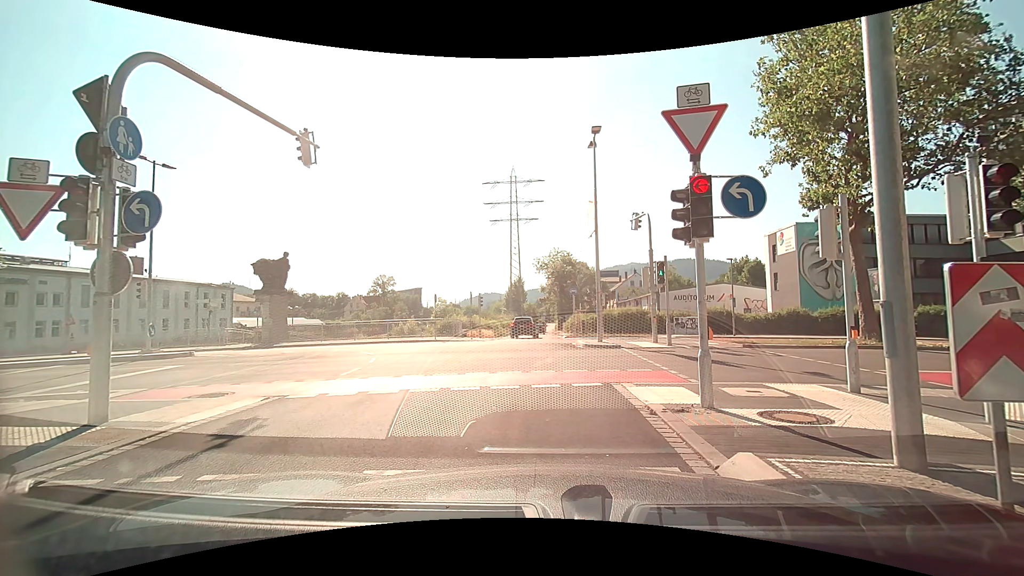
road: trunk_link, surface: asphalt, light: Day
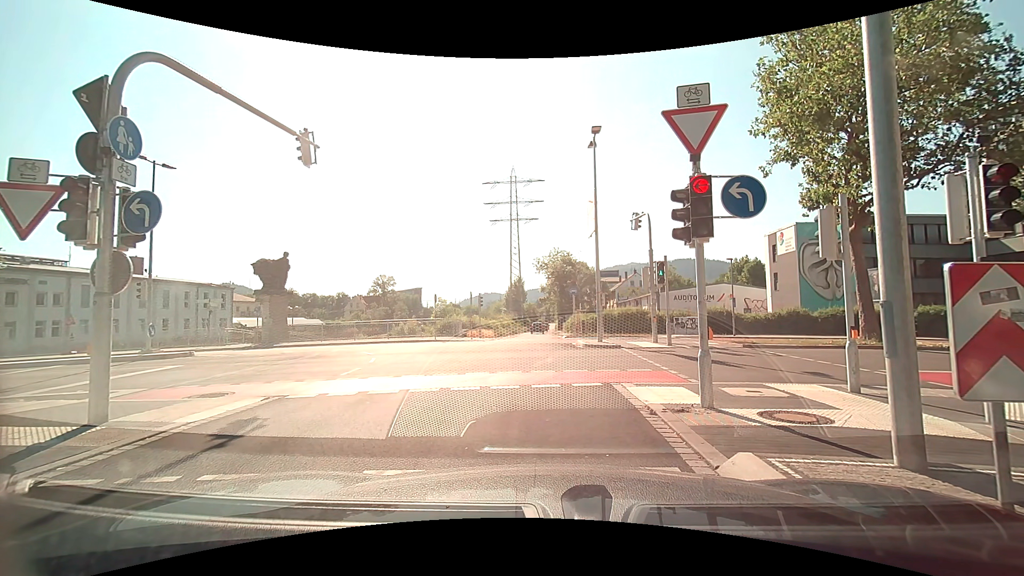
(0.0, 0.0) m; 0°
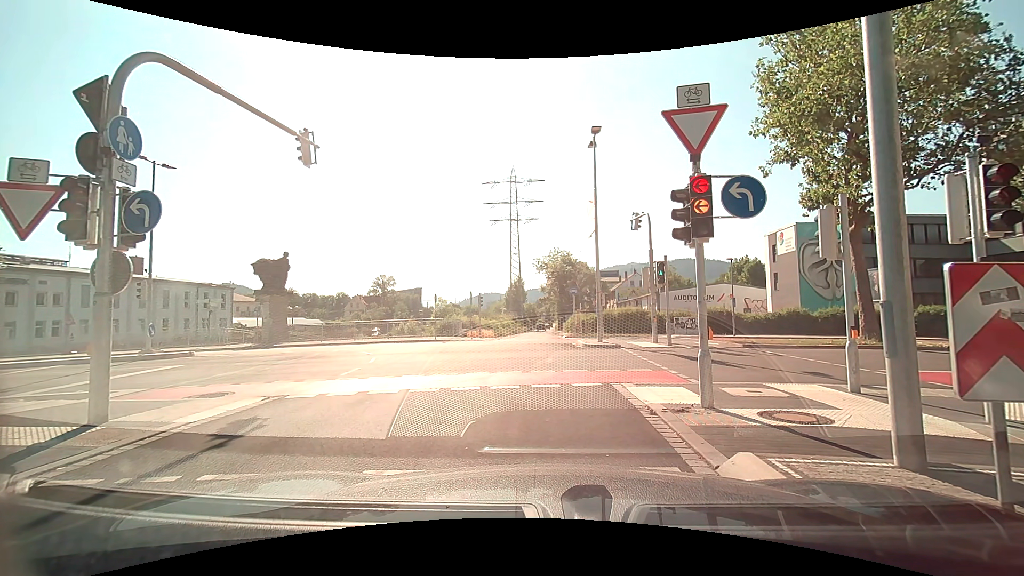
(0.0, 0.0) m; 0°
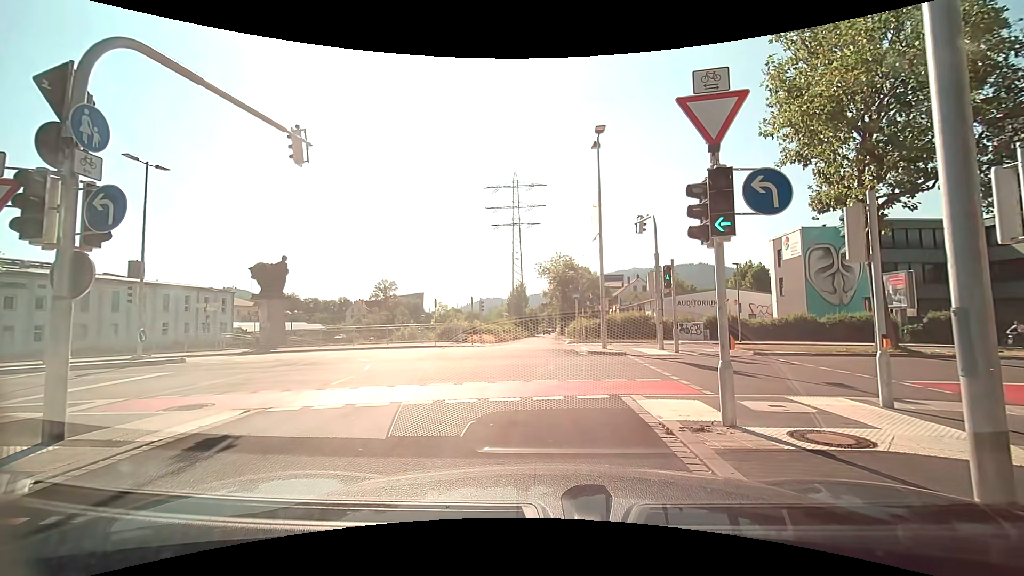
(0.0, +0.8) m; +1°
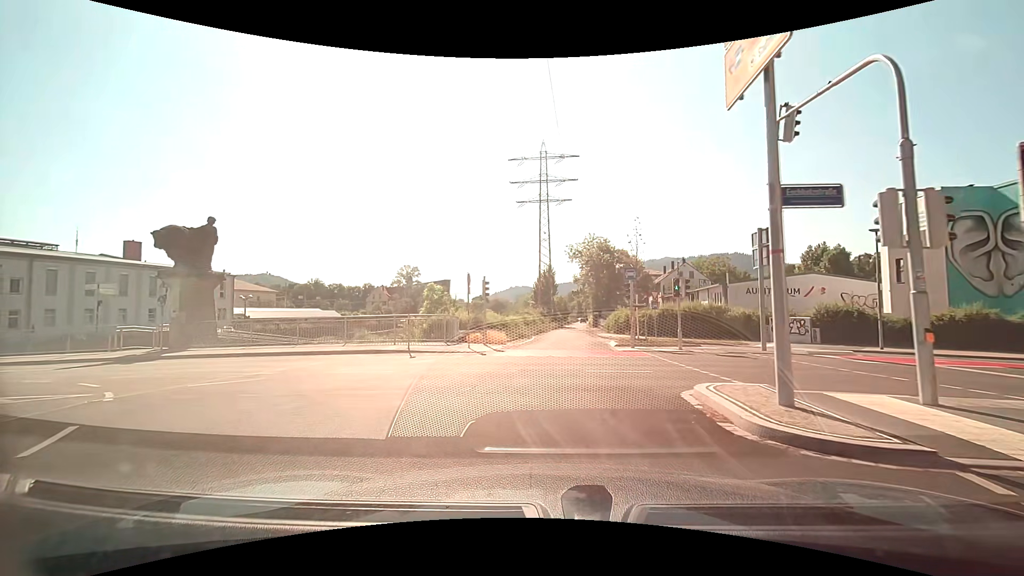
(-0.3, +12.6) m; -4°
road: secondary_link
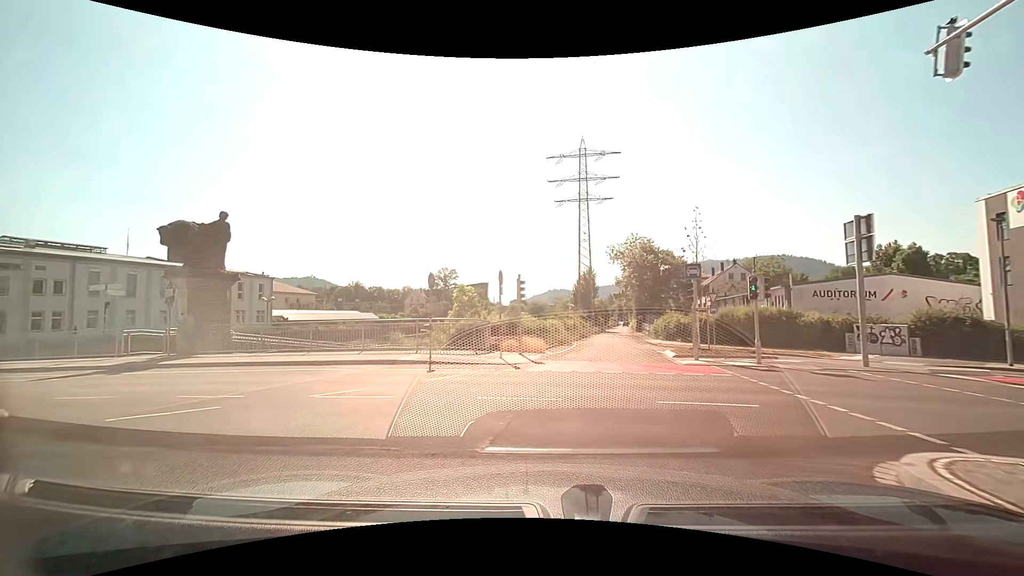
(-0.1, +3.2) m; -4°
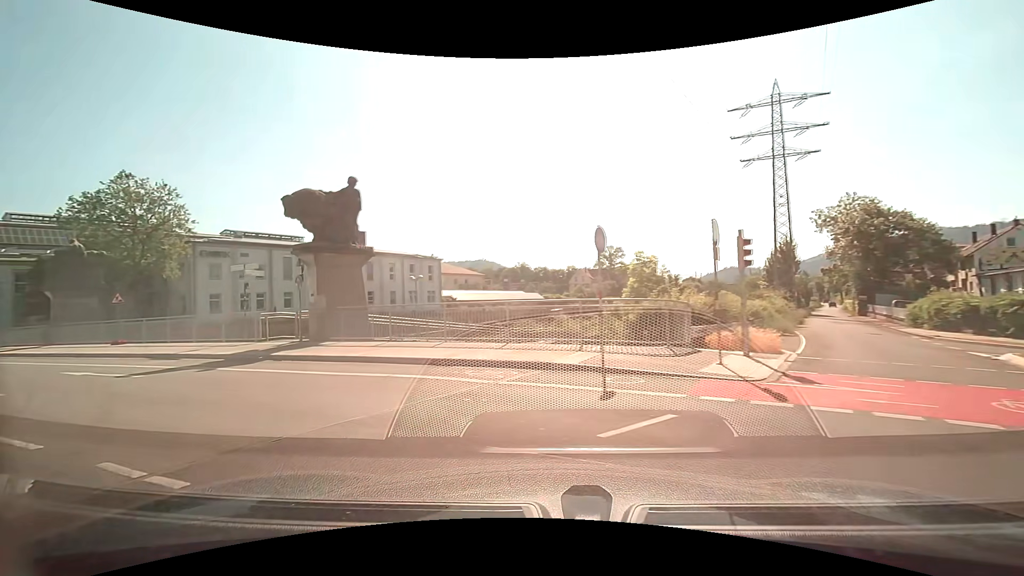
(-1.0, +6.4) m; -19°
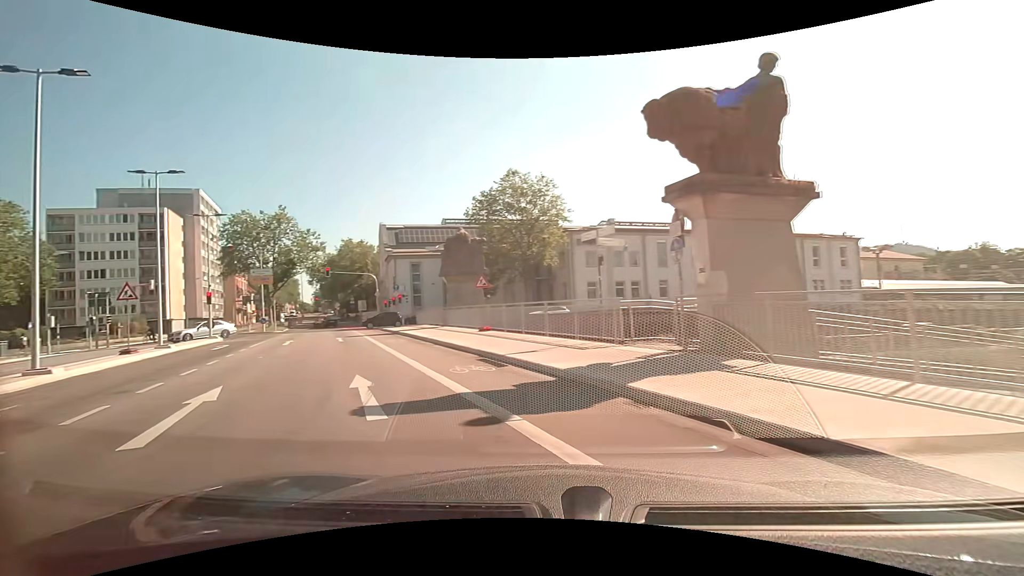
(-3.4, +9.1) m; -42°
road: secondary
